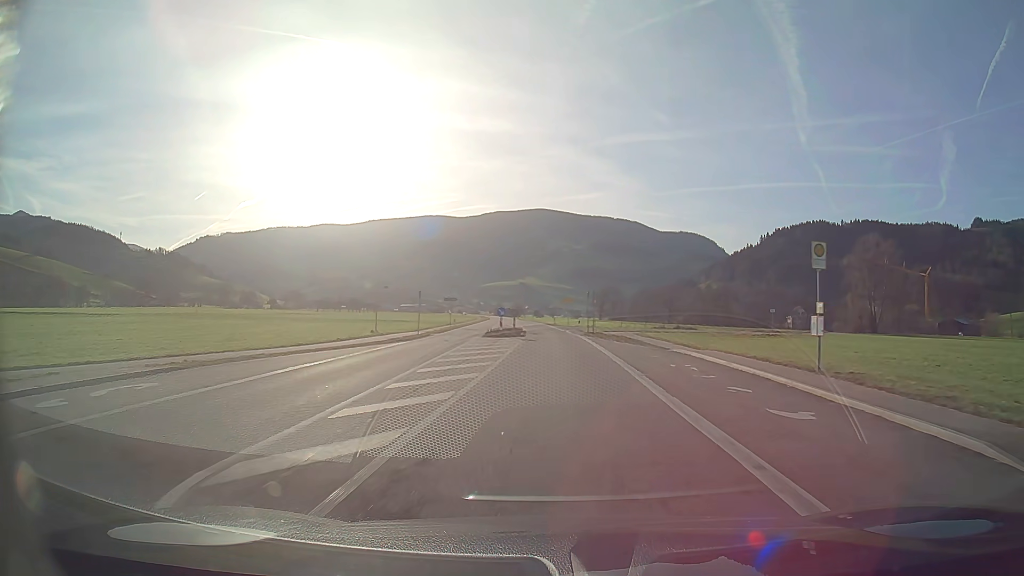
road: secondary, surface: asphalt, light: Day
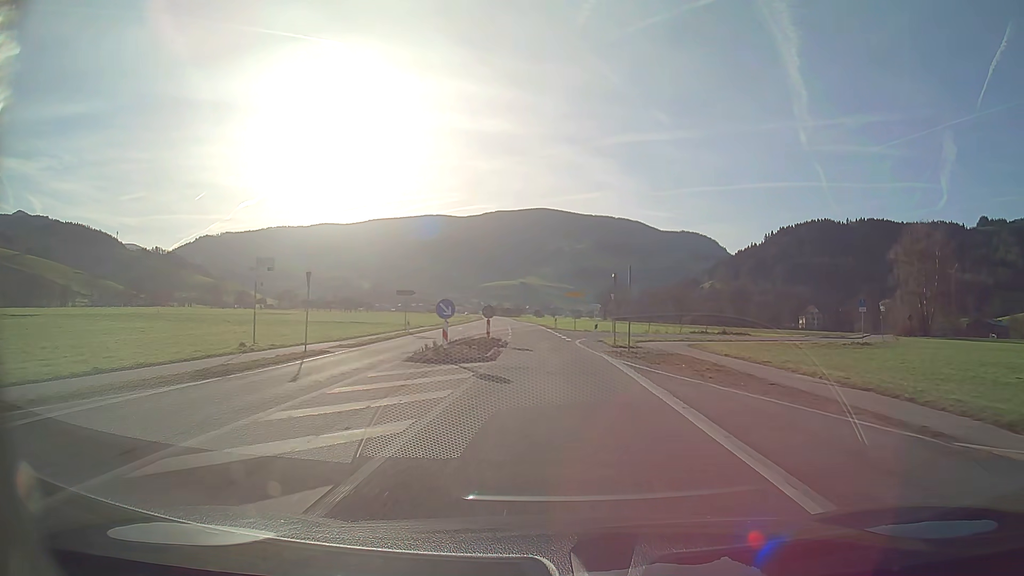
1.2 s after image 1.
(0.0, +20.8) m; 0°
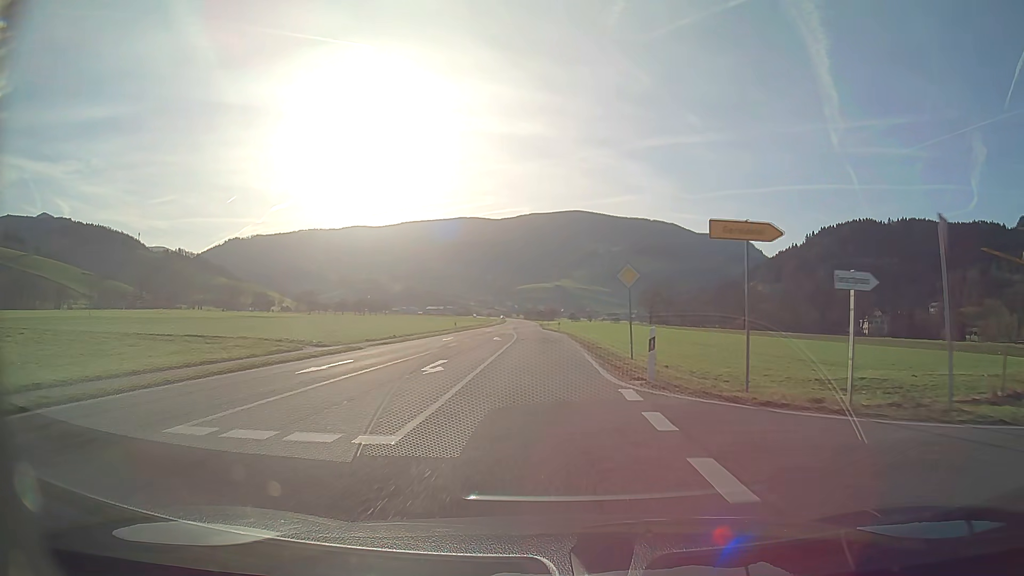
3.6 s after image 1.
(-1.0, +41.5) m; -3°
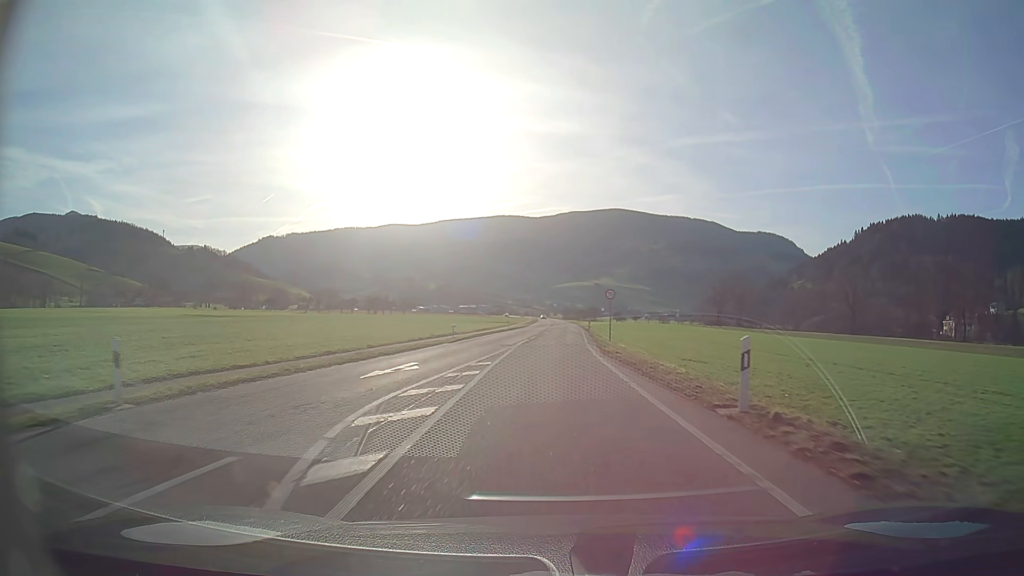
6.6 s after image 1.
(-1.6, +51.9) m; -3°
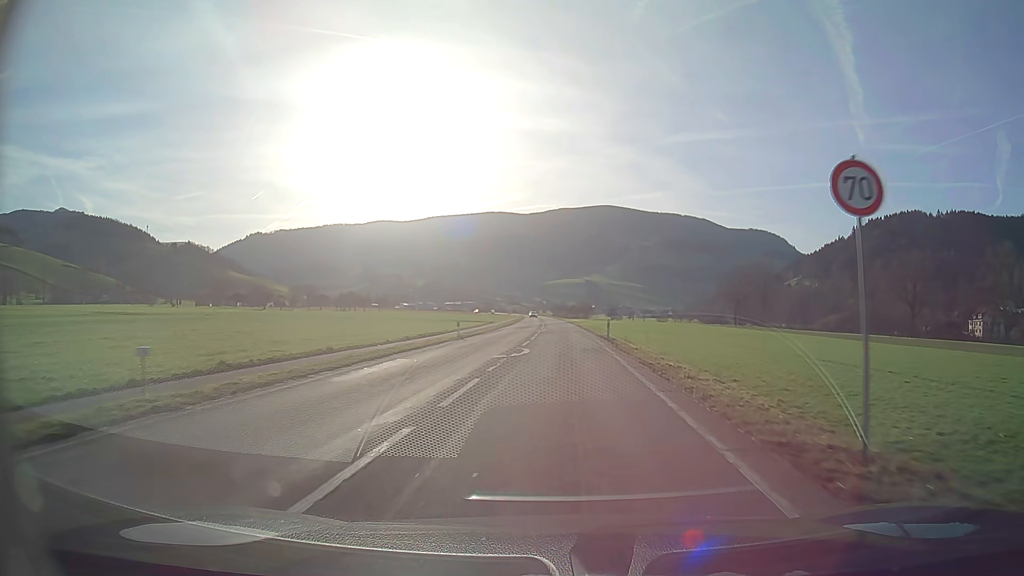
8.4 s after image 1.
(+0.2, +31.3) m; +1°
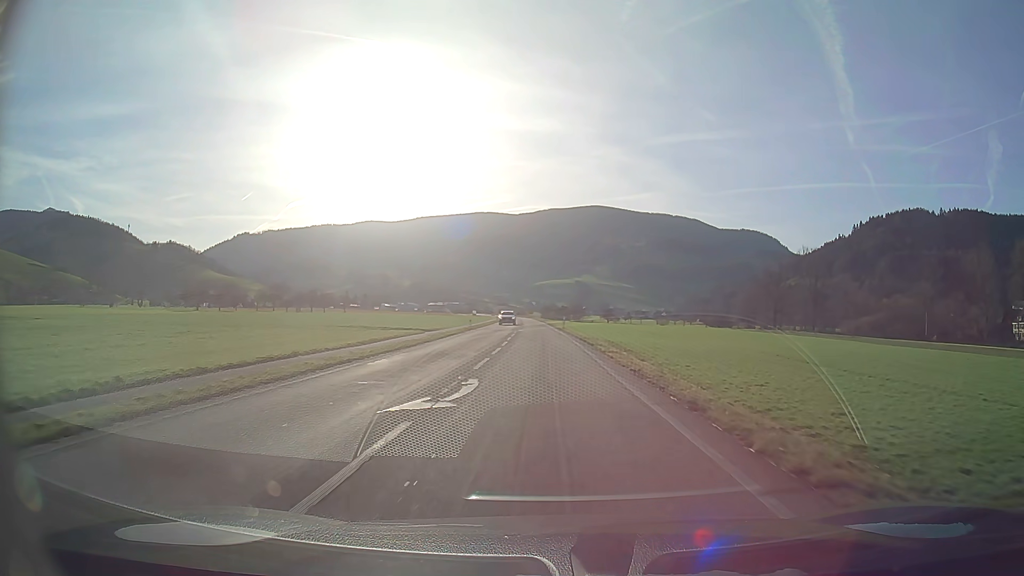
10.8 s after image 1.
(+0.5, +41.7) m; 0°
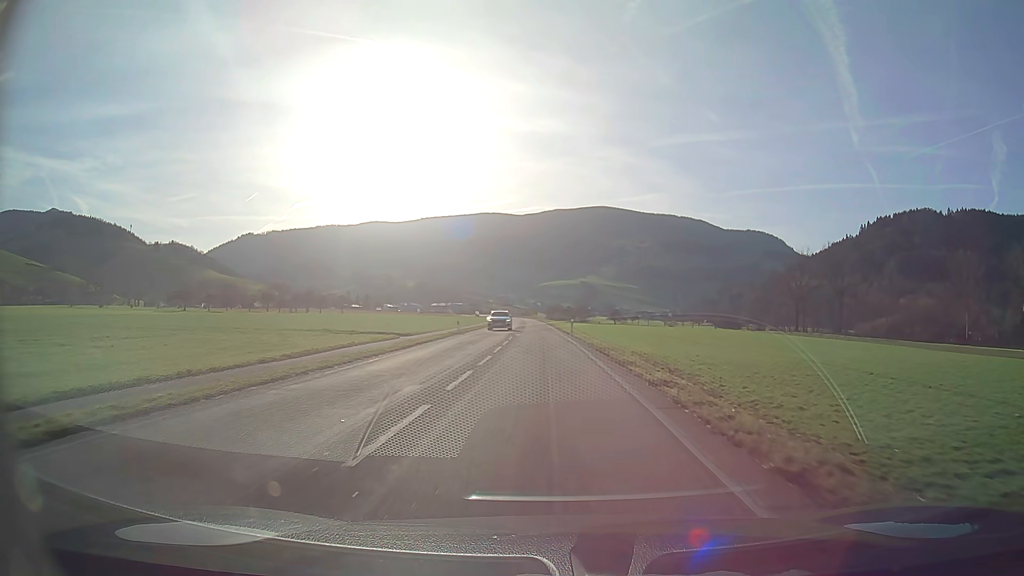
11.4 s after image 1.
(0.0, +10.4) m; 0°
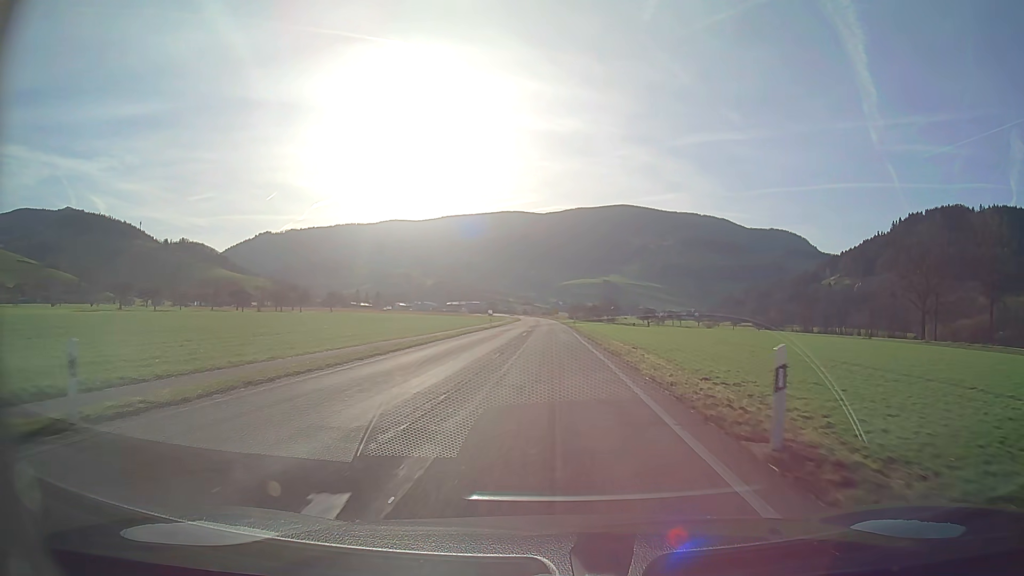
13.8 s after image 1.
(-0.6, +41.6) m; -2°
(0, +10) (0, +20) (0, +30) (0, +40) (0, +50) (0, +60) (-1, +70) (-1, +80) (-1, +90) (-1, +100) m
